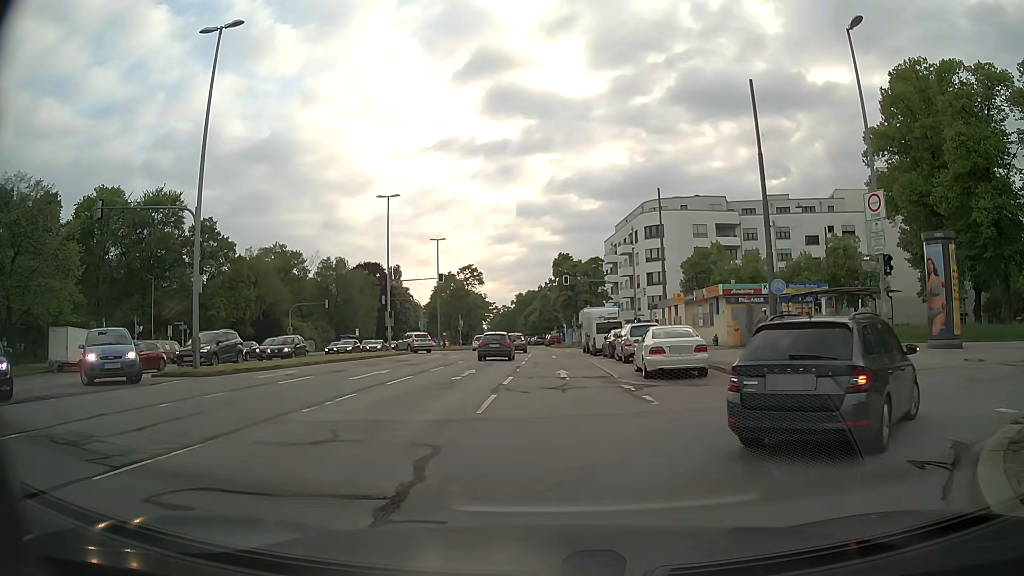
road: secondary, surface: asphalt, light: Day
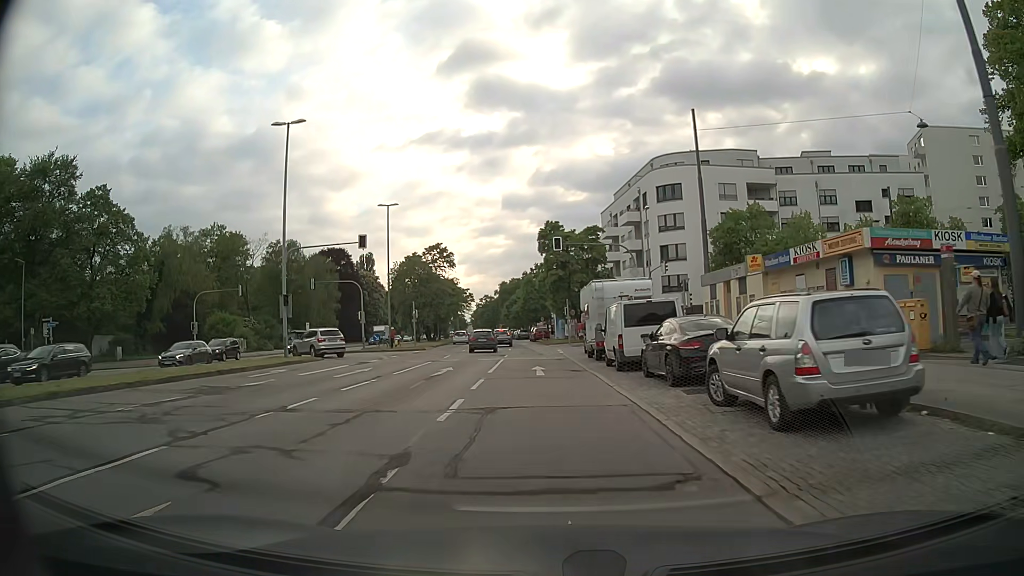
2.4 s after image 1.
(+0.4, +20.4) m; +1°
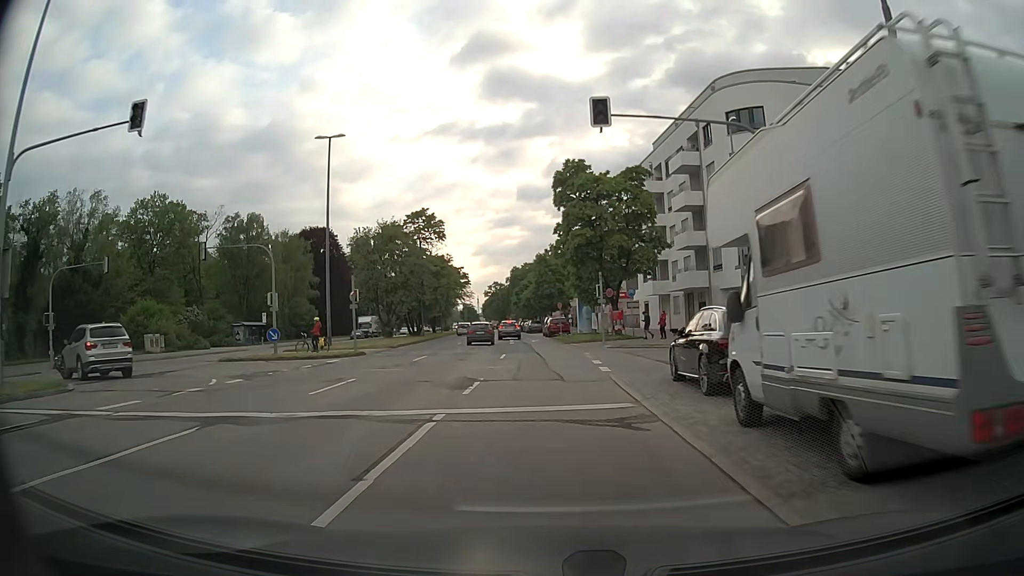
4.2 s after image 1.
(-0.1, +21.6) m; -1°
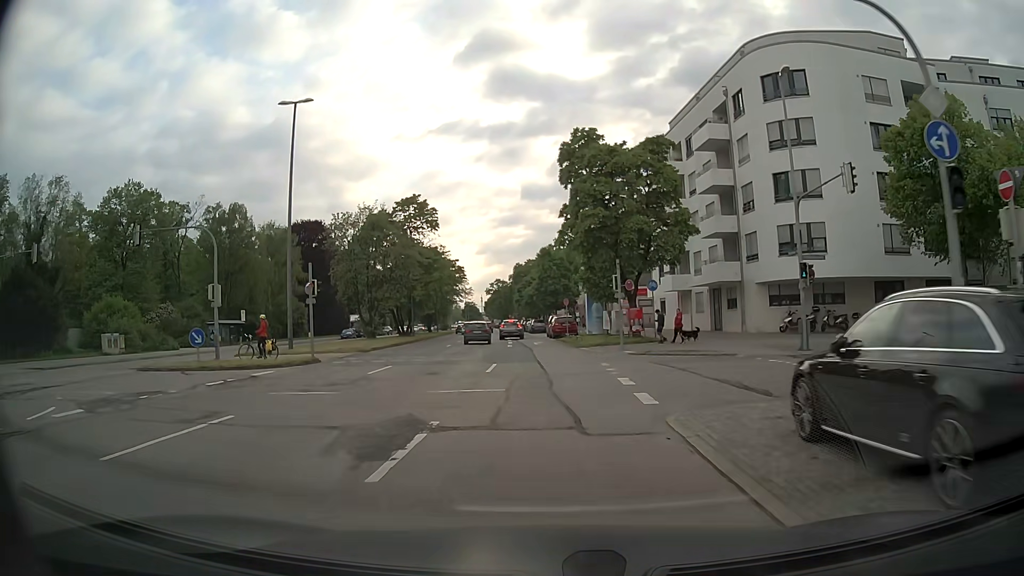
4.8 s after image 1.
(0.0, +7.0) m; 0°
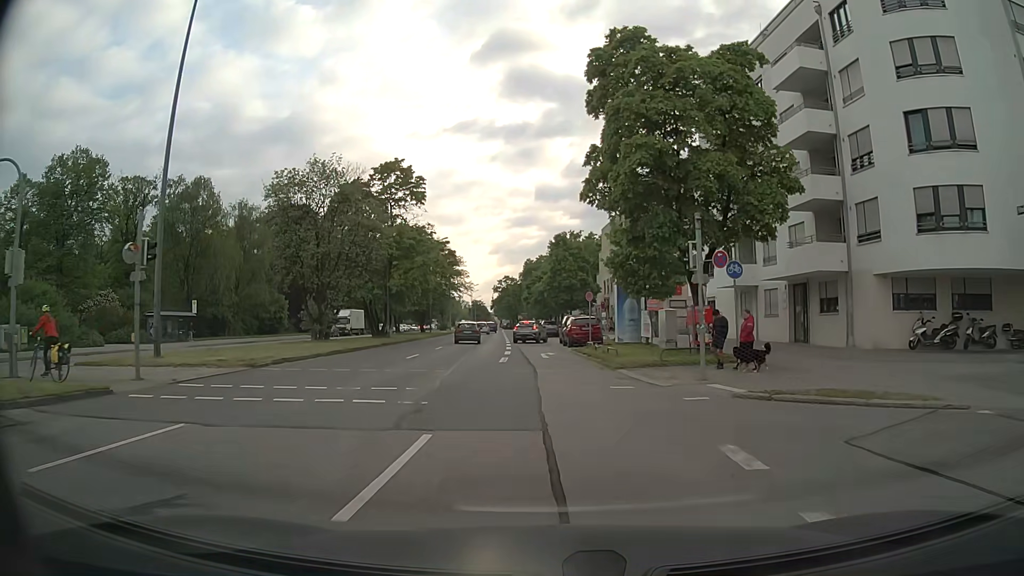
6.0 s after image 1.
(-0.2, +13.5) m; -1°
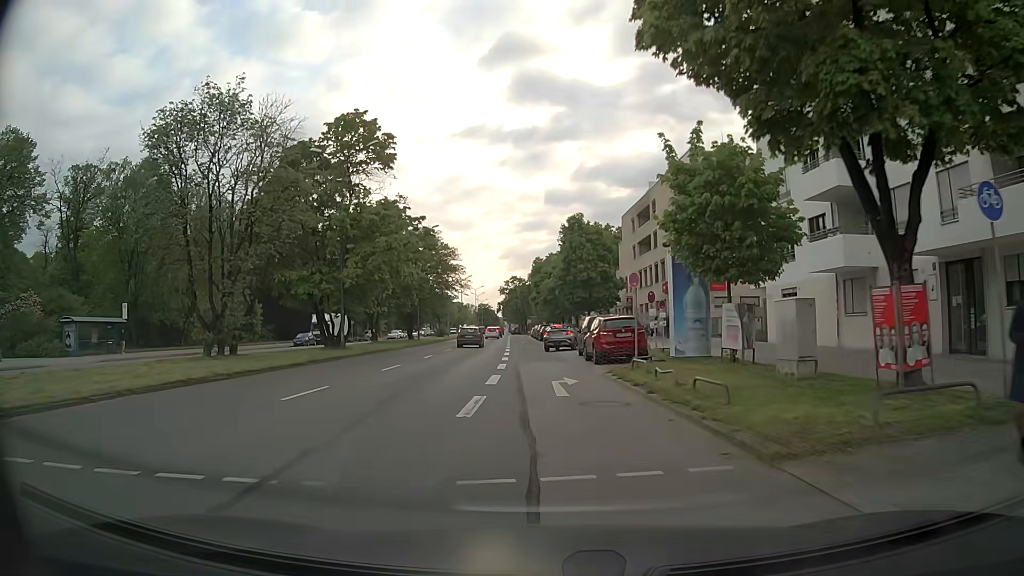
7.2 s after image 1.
(-0.2, +13.4) m; -1°
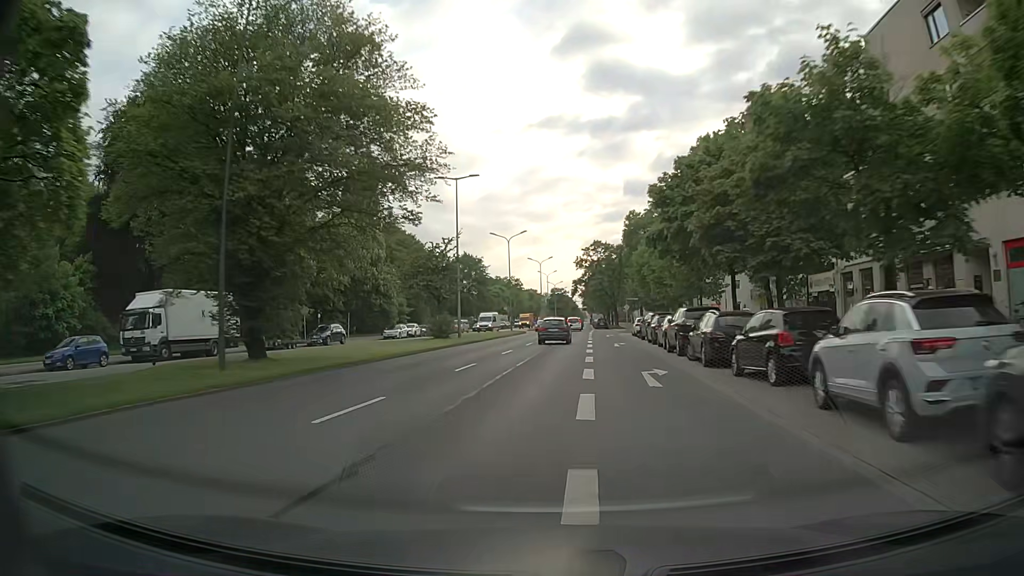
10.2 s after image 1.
(-2.3, +50.4) m; -7°
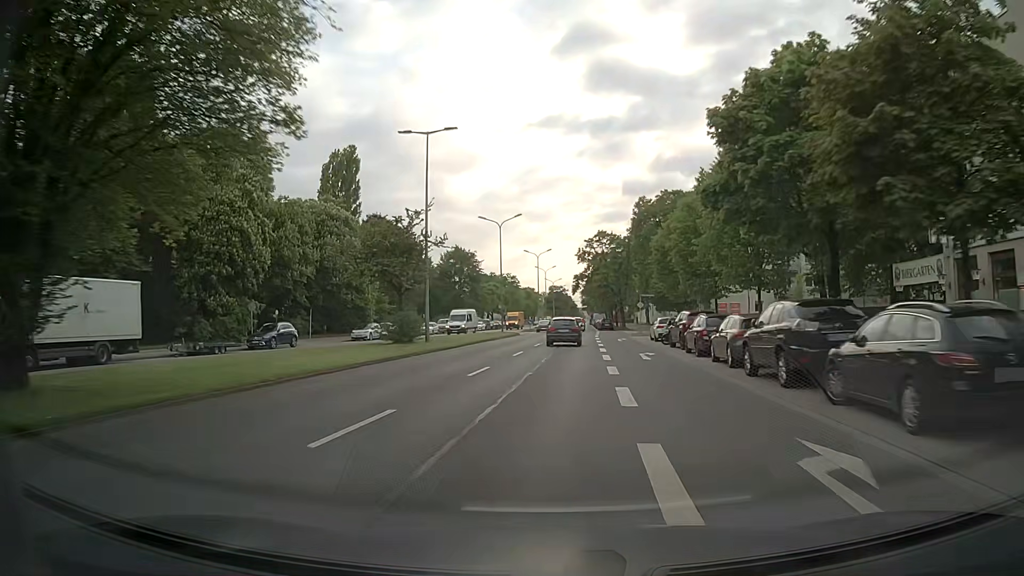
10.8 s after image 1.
(+0.1, +10.8) m; +1°
(0, +10) (0, +20) (+1, +30) (+1, +40) (+2, +50) (+2, +60) (+3, +70) (+3, +80) (+4, +90) (+5, +100) m
